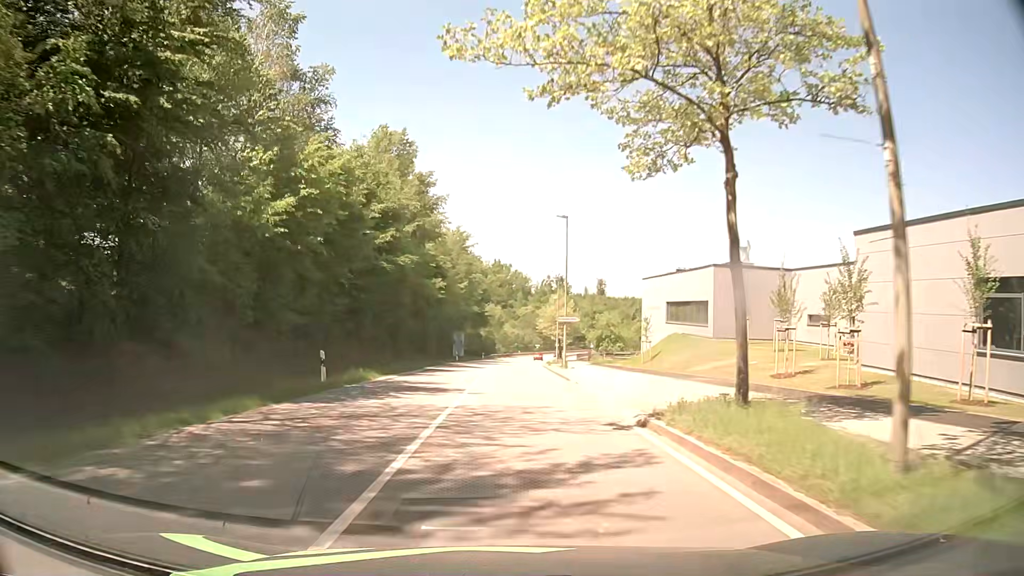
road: secondary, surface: asphalt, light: Day
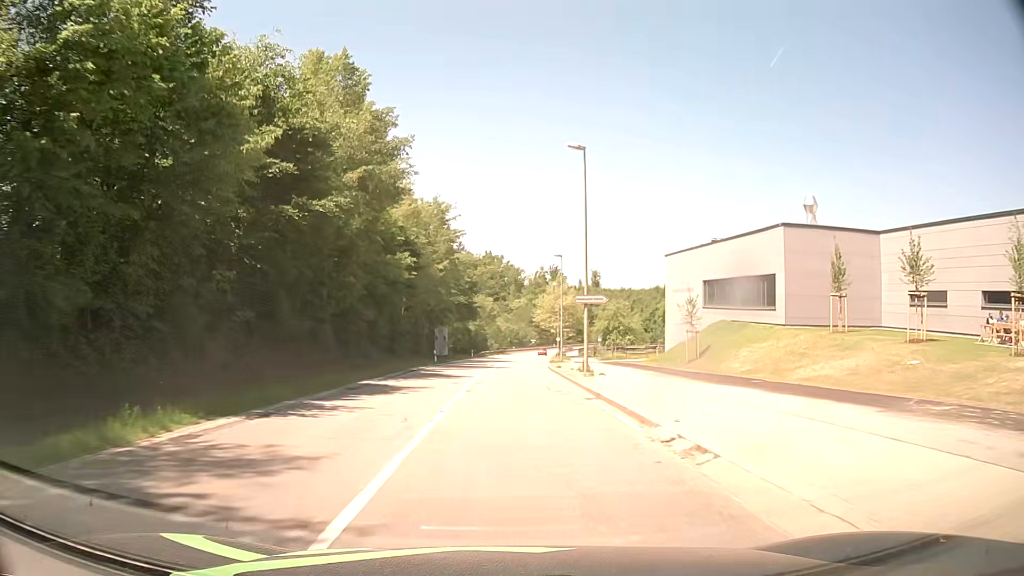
(0.0, +15.4) m; 0°
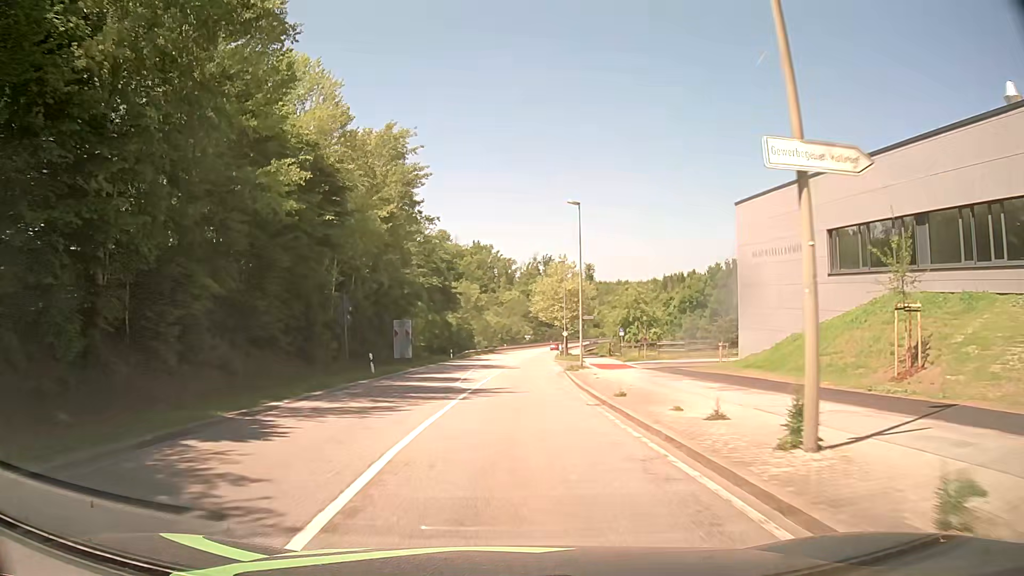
(+0.1, +23.0) m; +1°
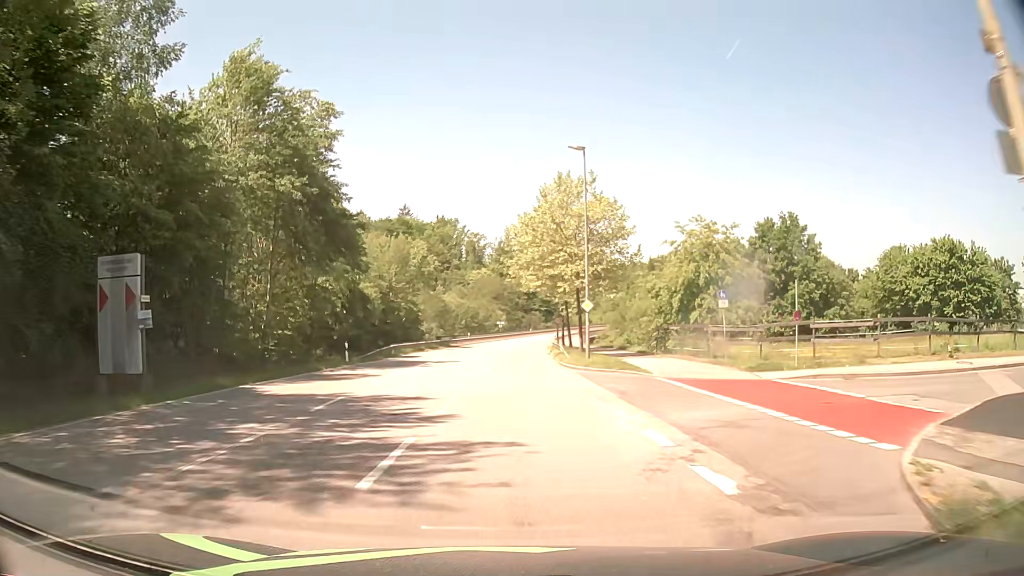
(+0.9, +38.1) m; +3°
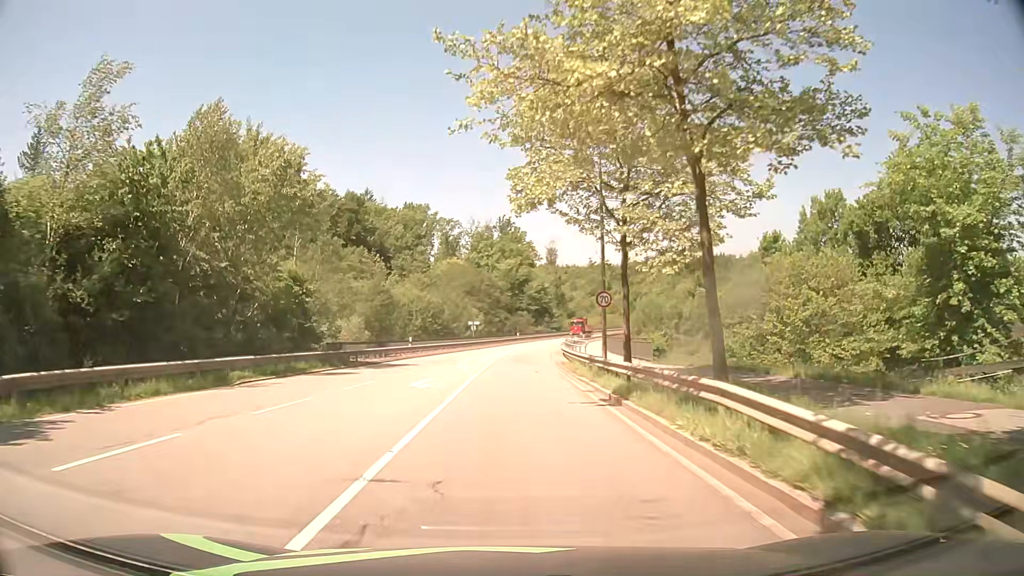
(+0.5, +38.0) m; +1°
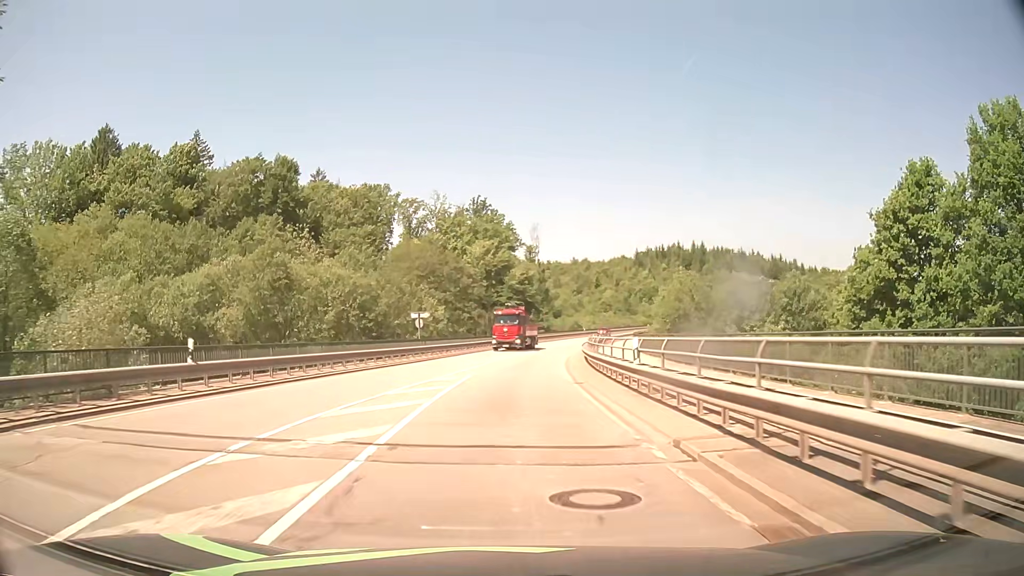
(+0.5, +30.7) m; +2°
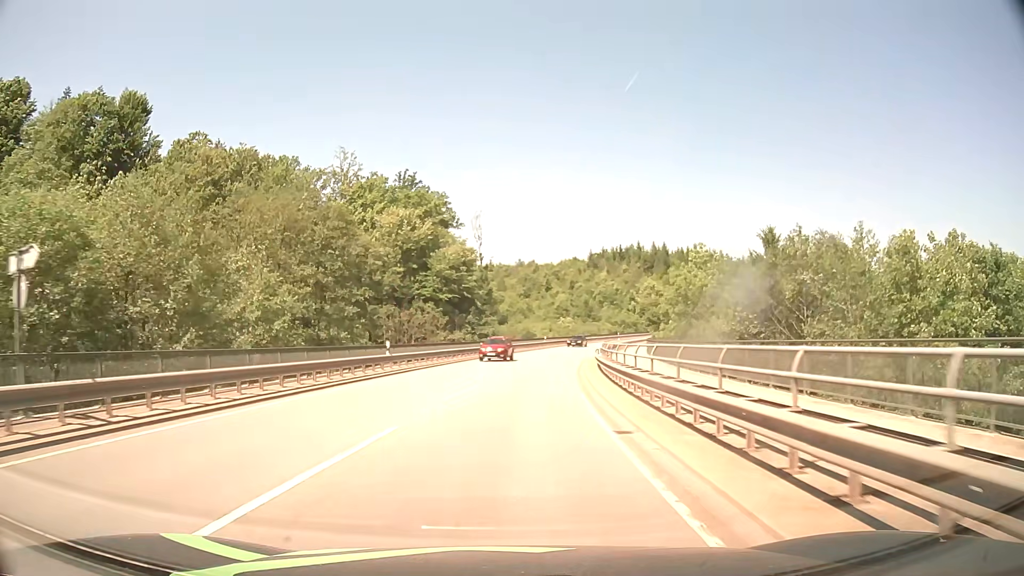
(+1.2, +34.1) m; +5°
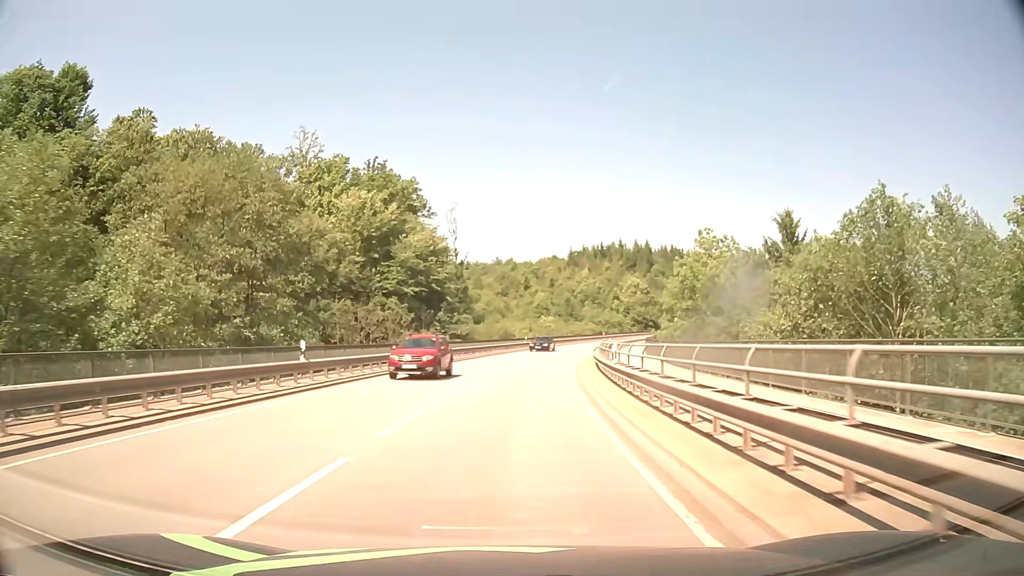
(+0.2, +9.4) m; +2°
(0, +10) (+1, +20) (+2, +30) (+3, +40) (+4, +50) (+6, +60) (+8, +69) (+10, +79) (+13, +89) (+16, +98) m
